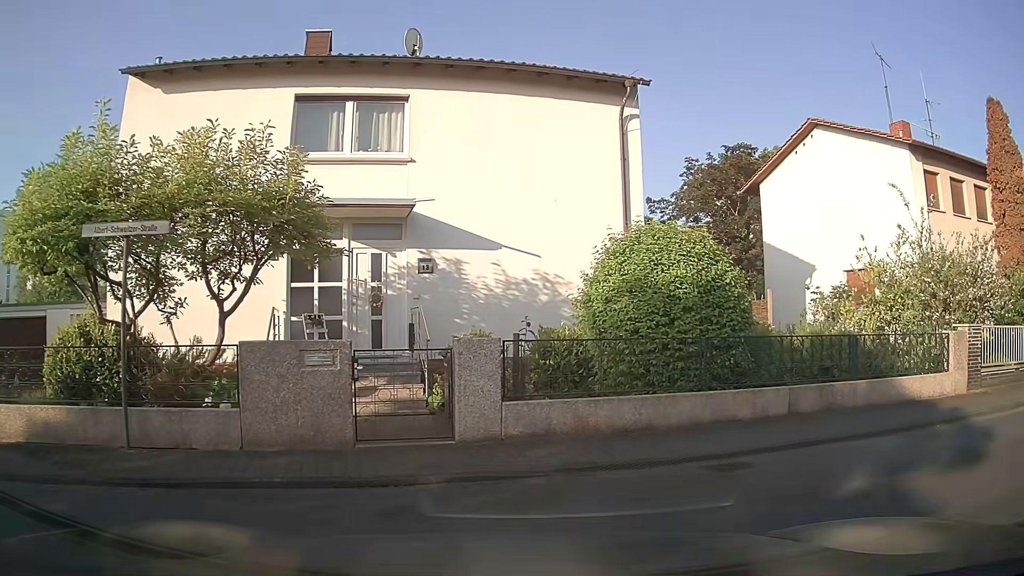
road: residential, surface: asphalt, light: Day
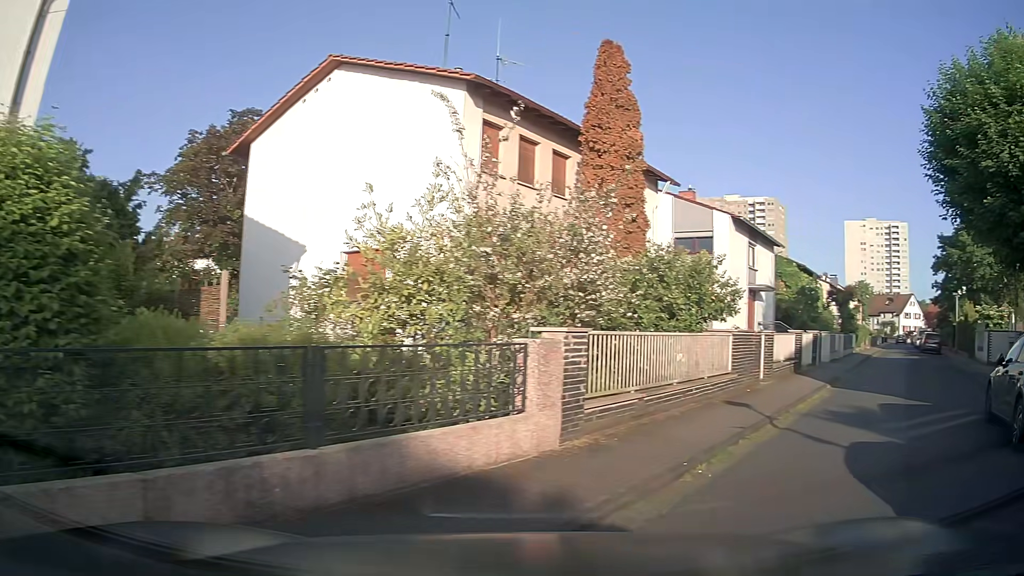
(+2.1, +5.7) m; +41°
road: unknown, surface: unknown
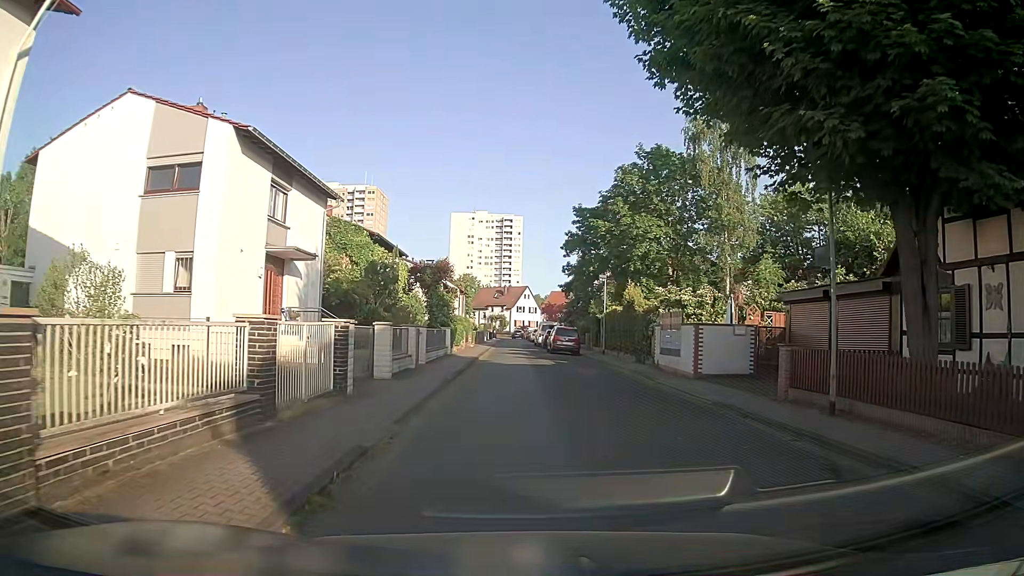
(+6.5, +12.6) m; +34°
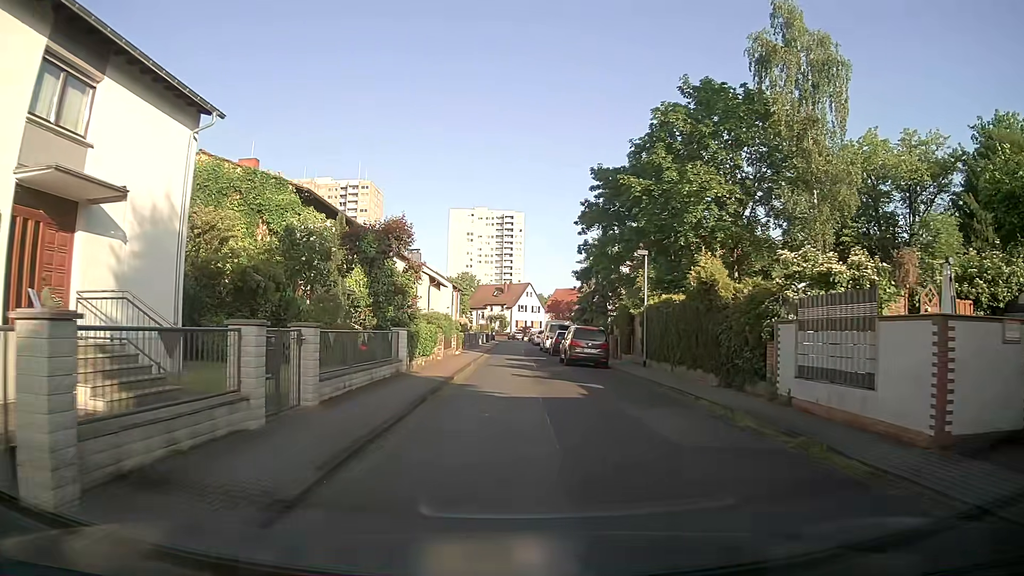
(+0.2, +12.5) m; 0°
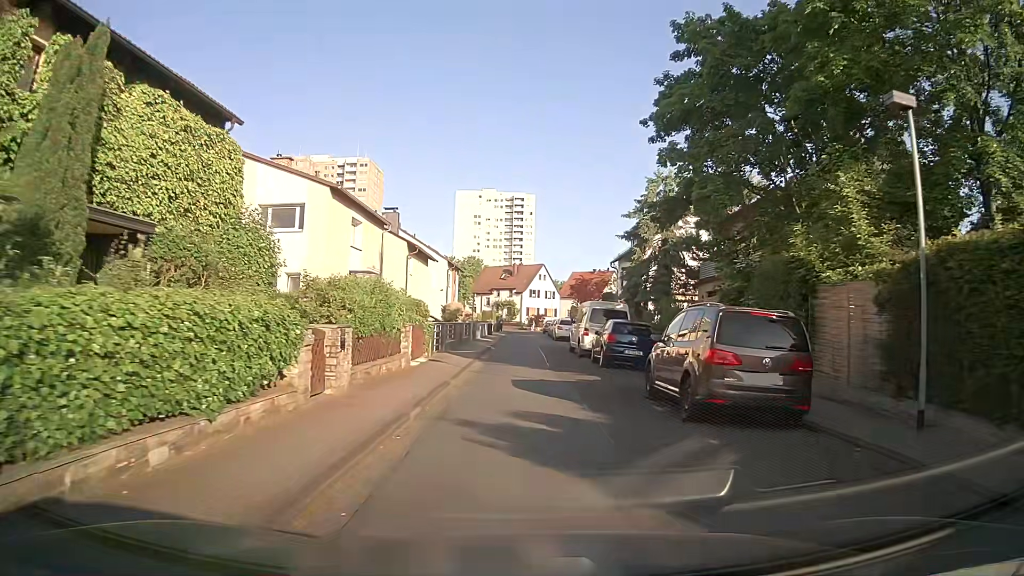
(-0.1, +18.1) m; -1°
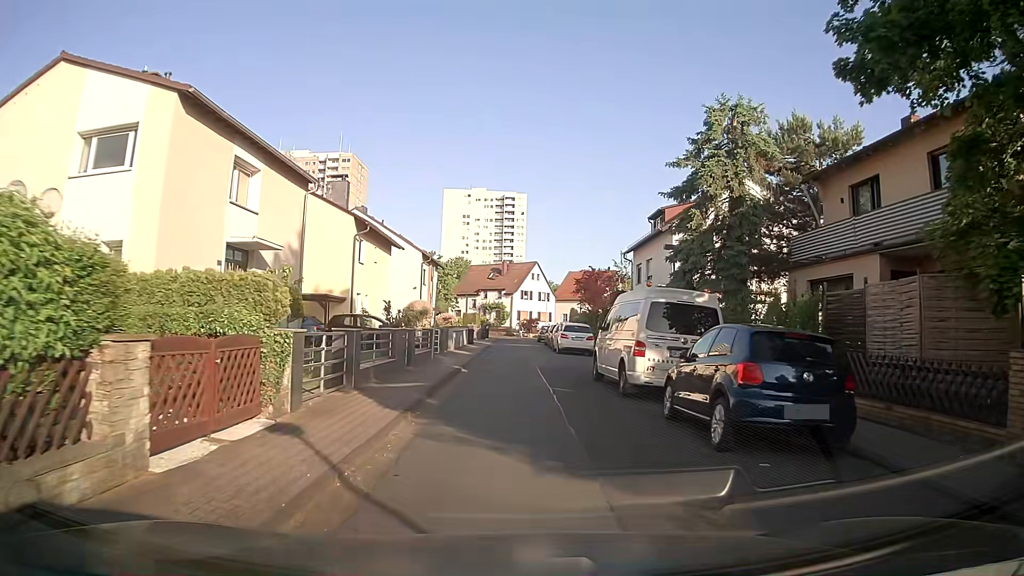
(+0.3, +12.3) m; +1°
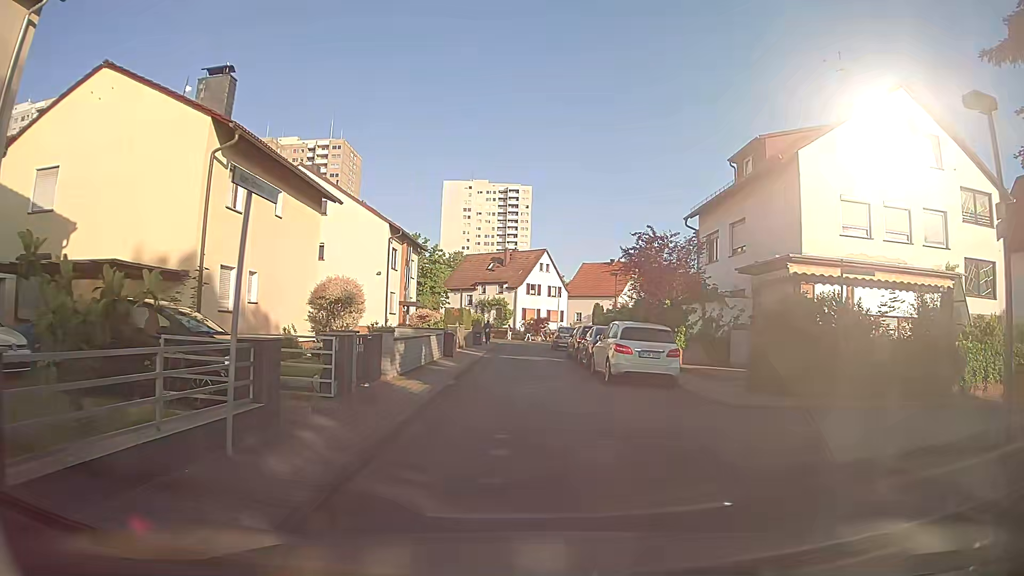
(+0.1, +16.5) m; +1°
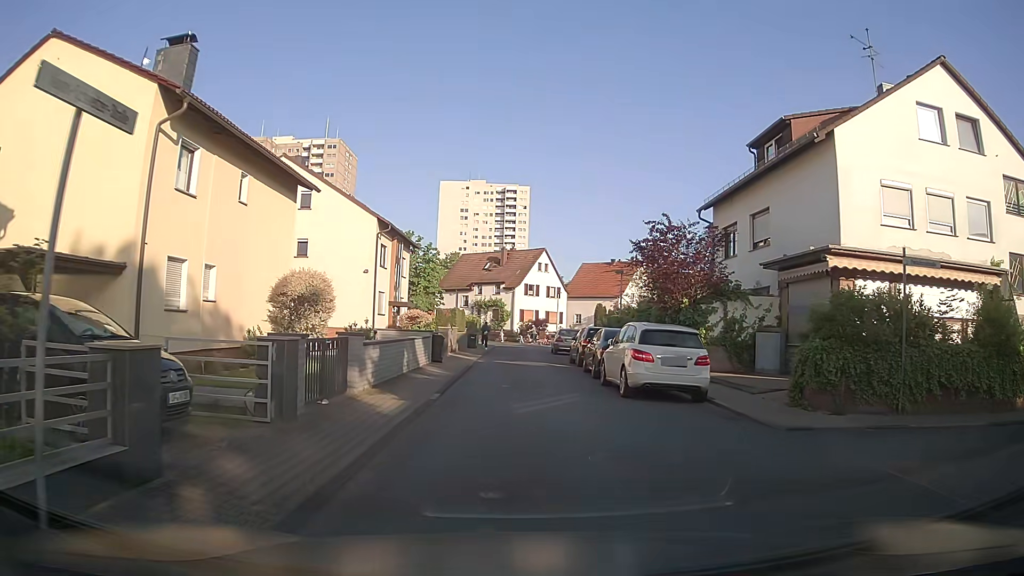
(0.0, +2.8) m; 0°
